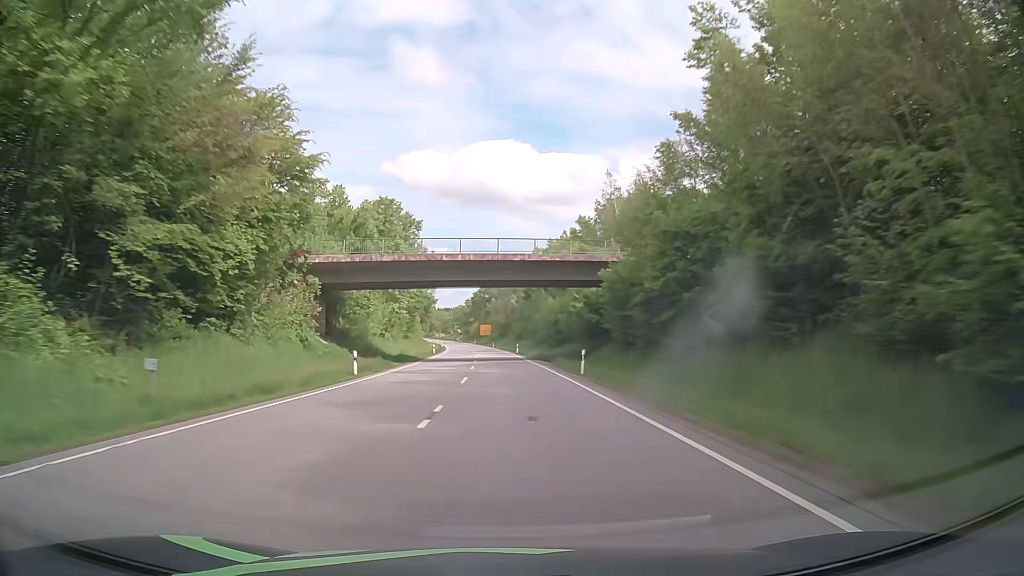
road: primary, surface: asphalt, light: Day
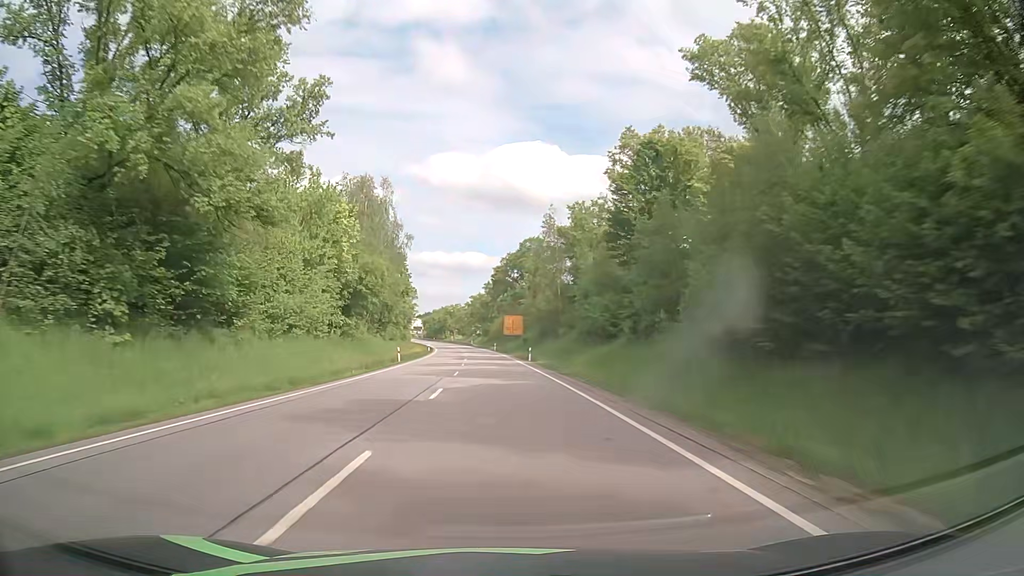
(-1.5, +78.3) m; -3°
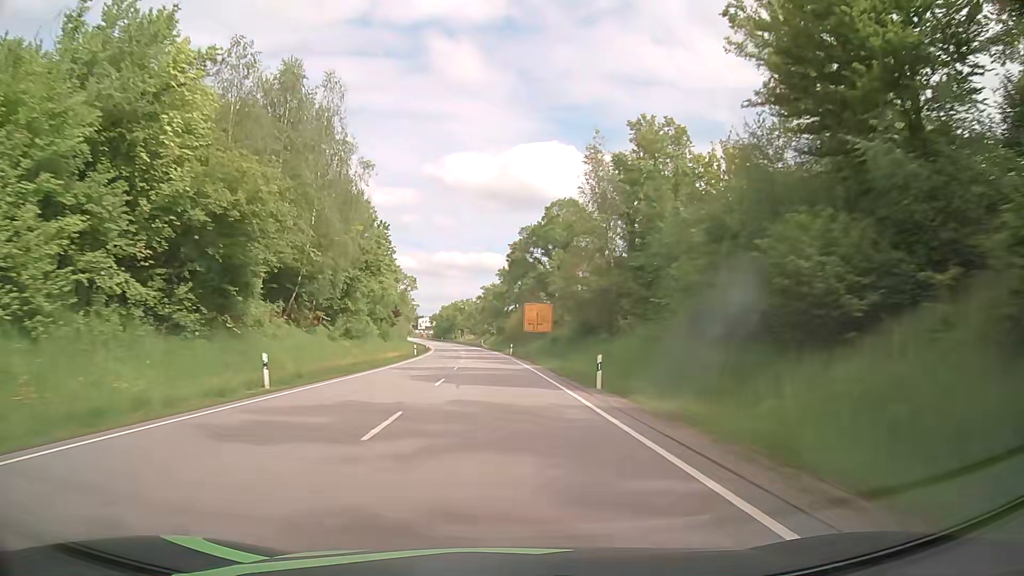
(-0.4, +31.2) m; -1°
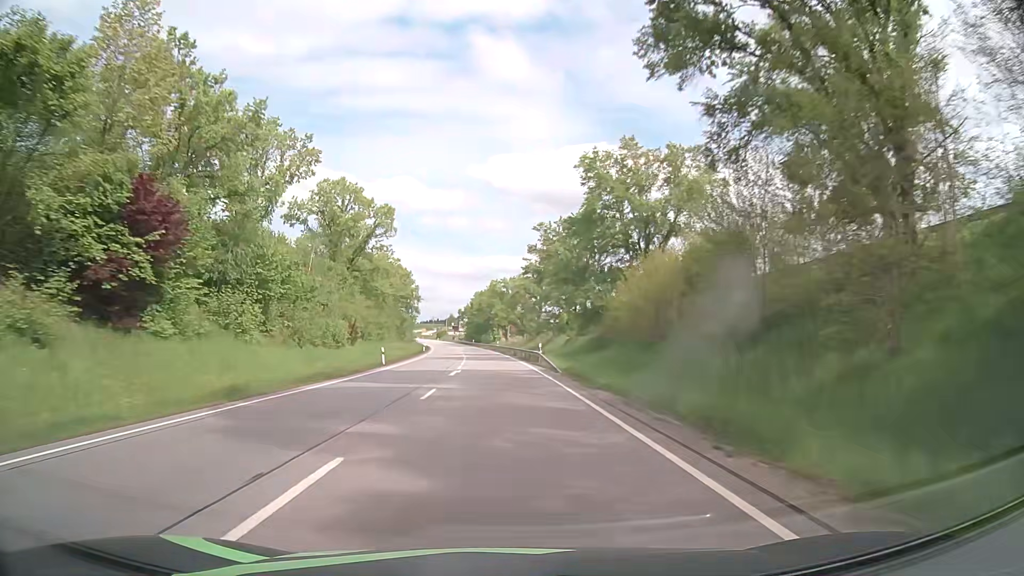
(-3.1, +77.4) m; -4°
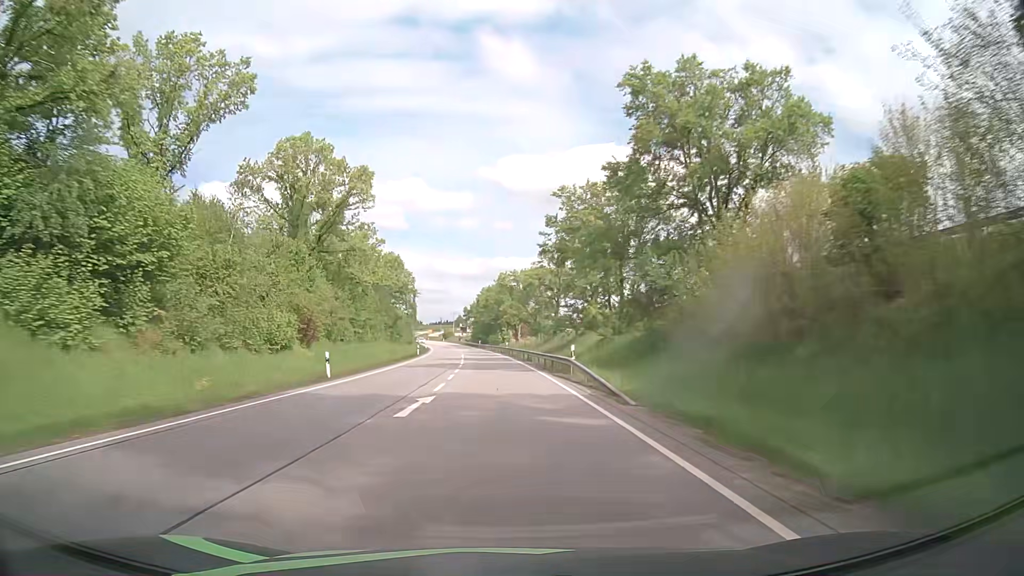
(-0.1, +15.4) m; -1°
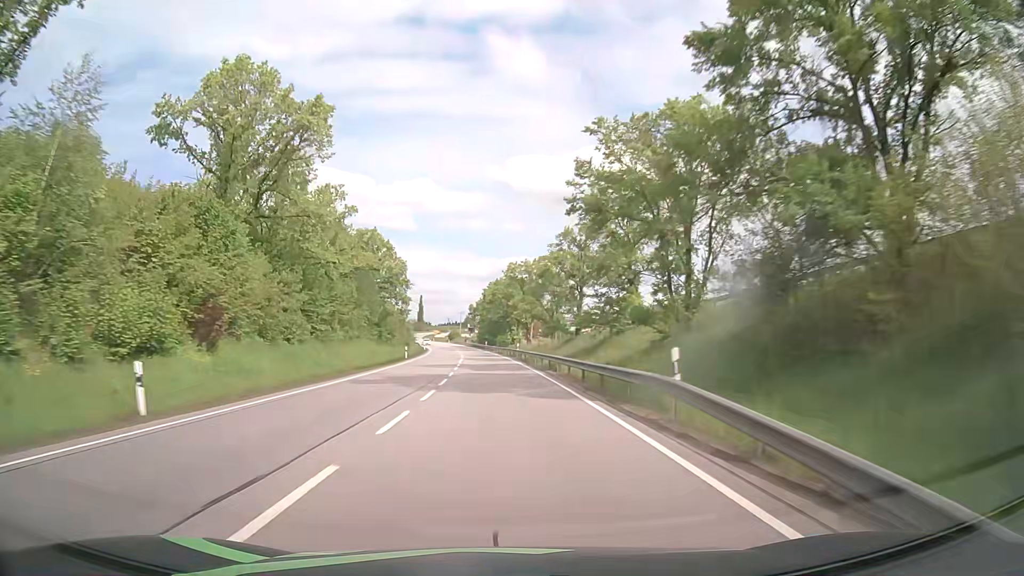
(0.0, +15.4) m; 0°
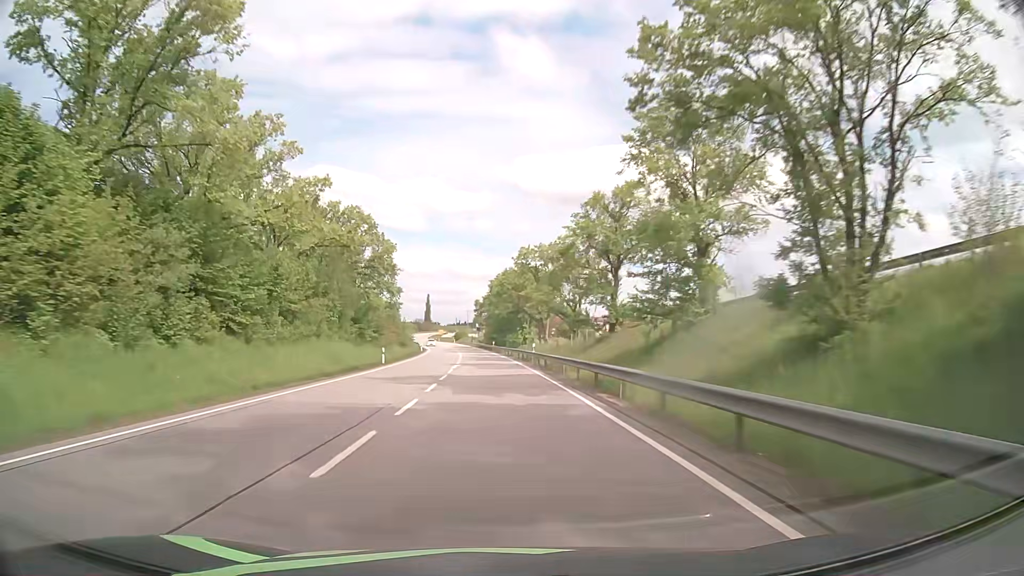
(-0.2, +15.4) m; -1°
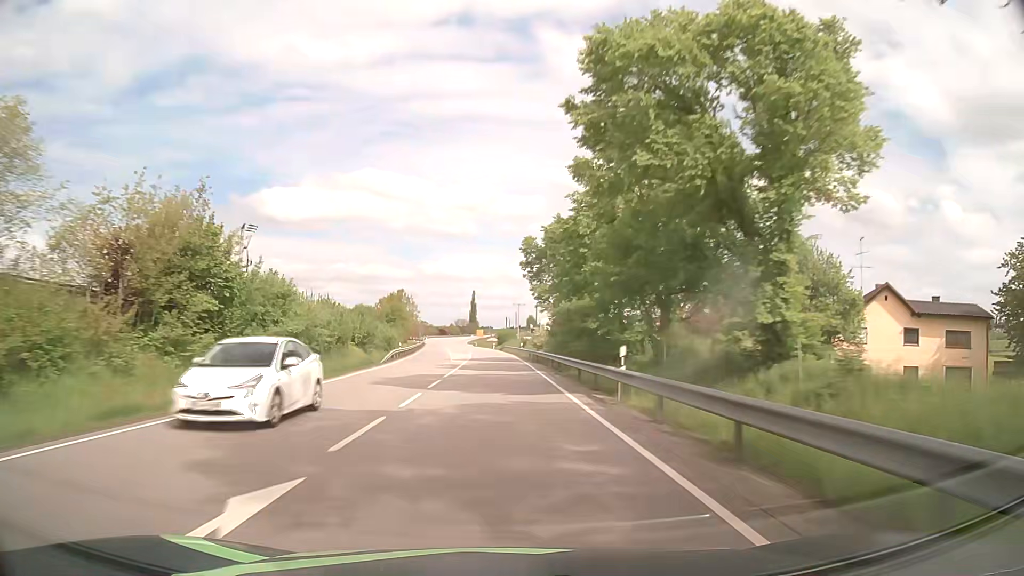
(-3.0, +76.7) m; -5°
(0, +10) (0, +20) (0, +30) (-1, +40) (-1, +50) (-2, +60) (-2, +70) (-3, +80) (-3, +90) (-4, +100) m
